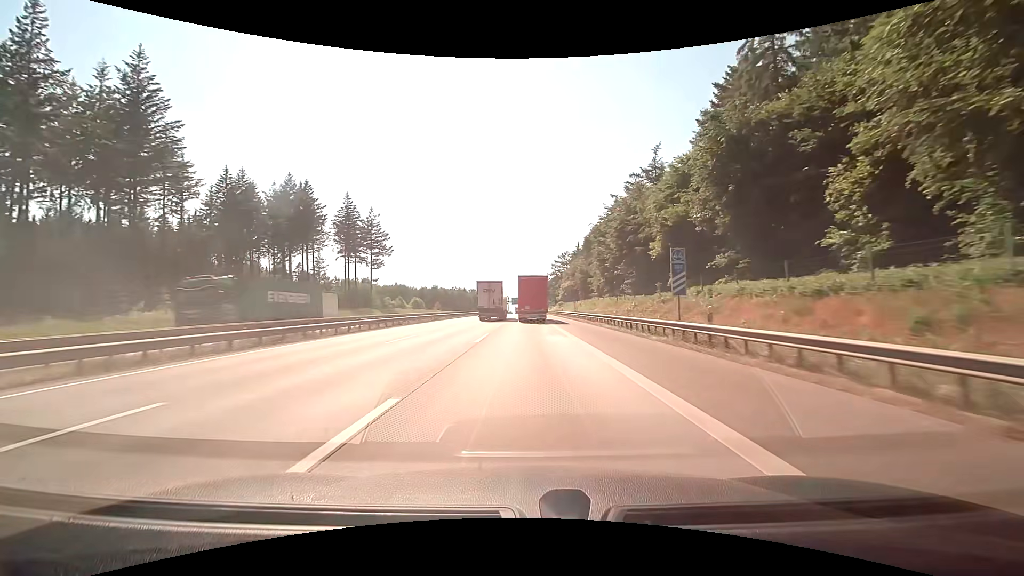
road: motorway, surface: concrete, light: Day
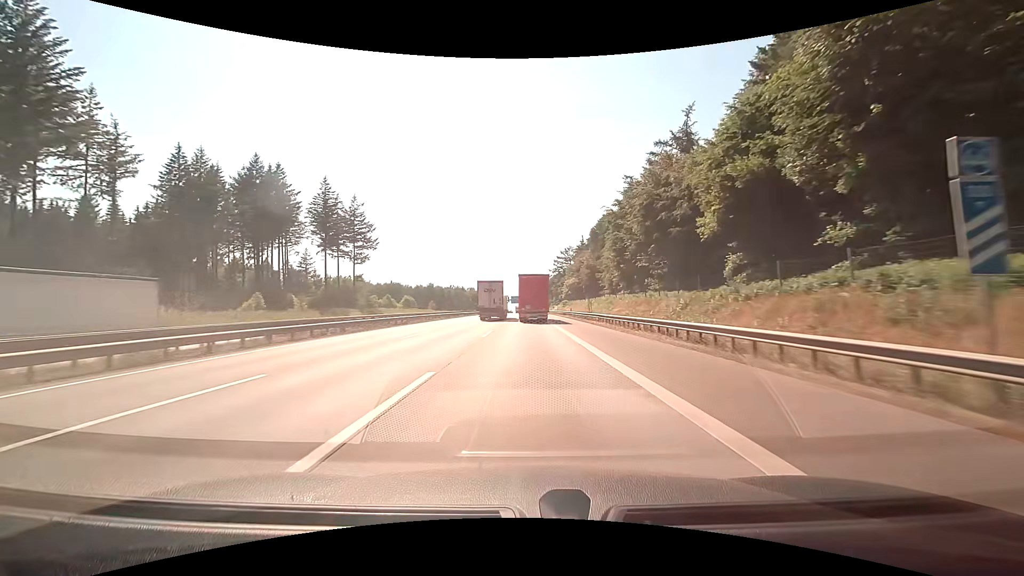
(0.0, +15.2) m; 0°
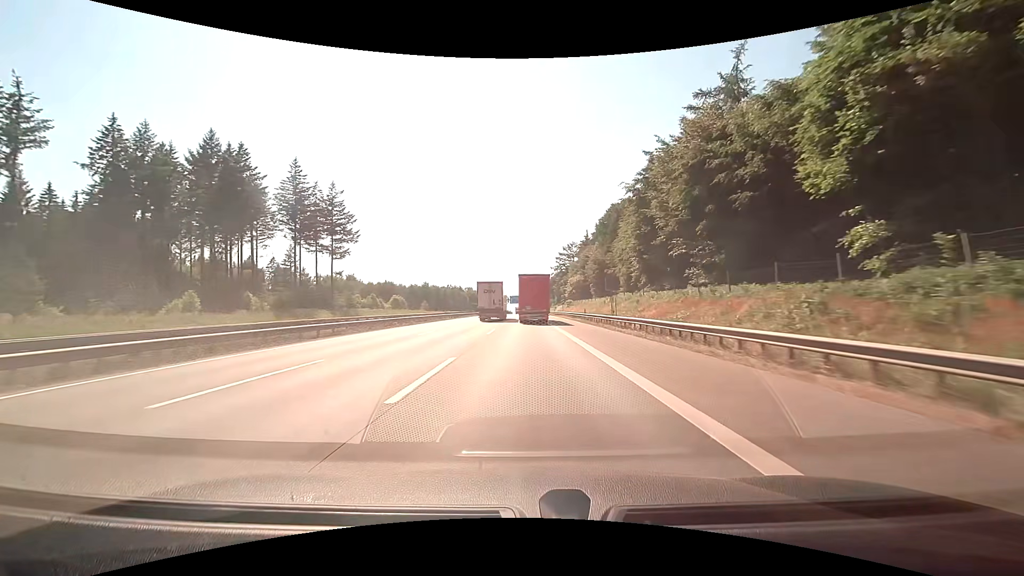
(0.0, +15.2) m; 0°
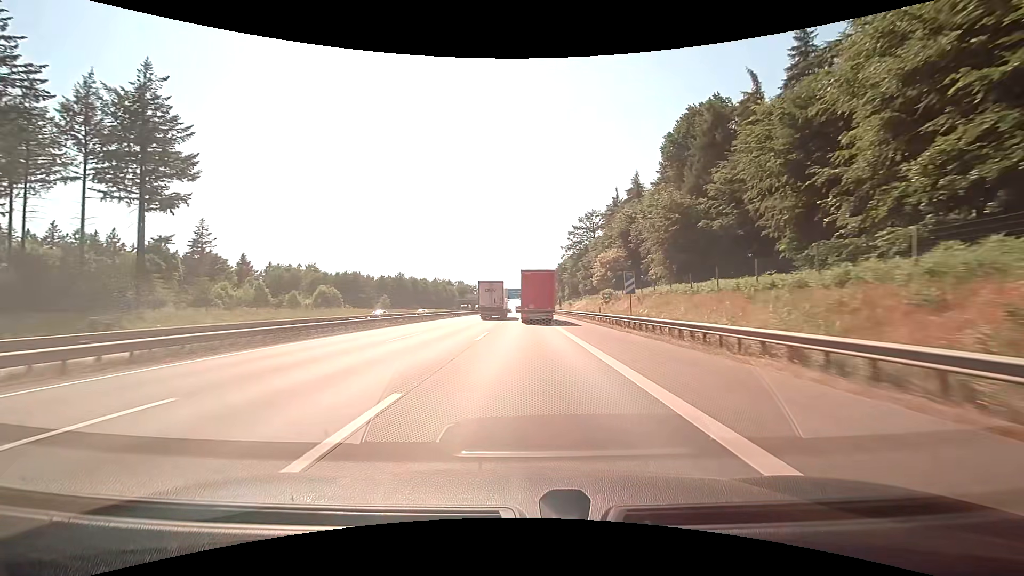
(0.0, +60.1) m; 0°
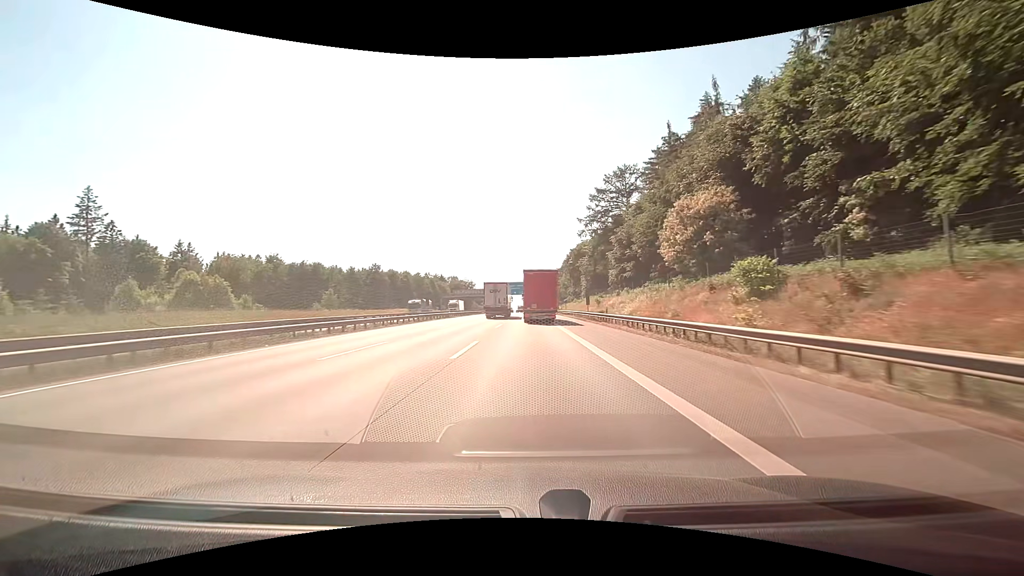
(-0.1, +42.9) m; 0°
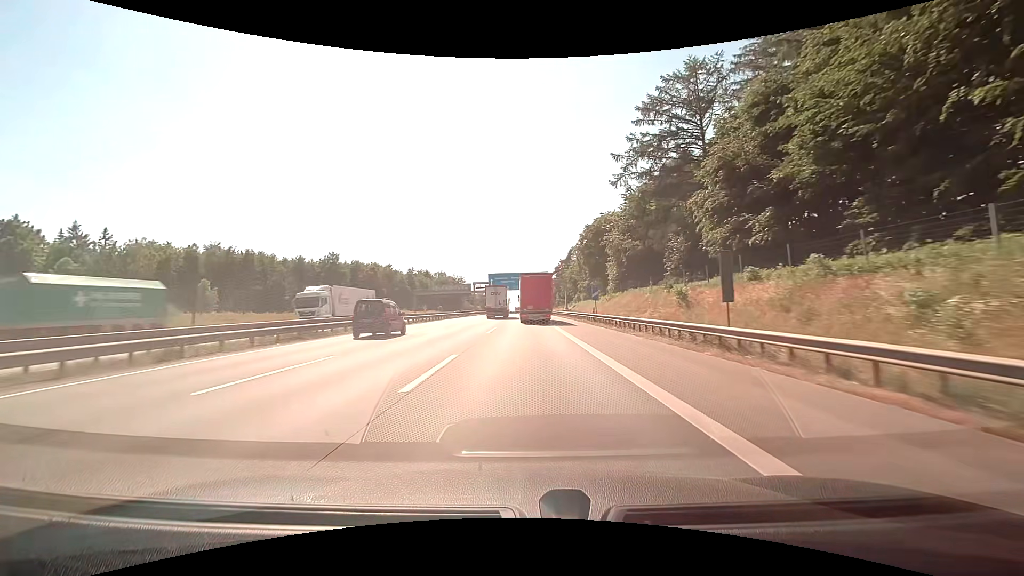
(+0.2, +41.2) m; 0°
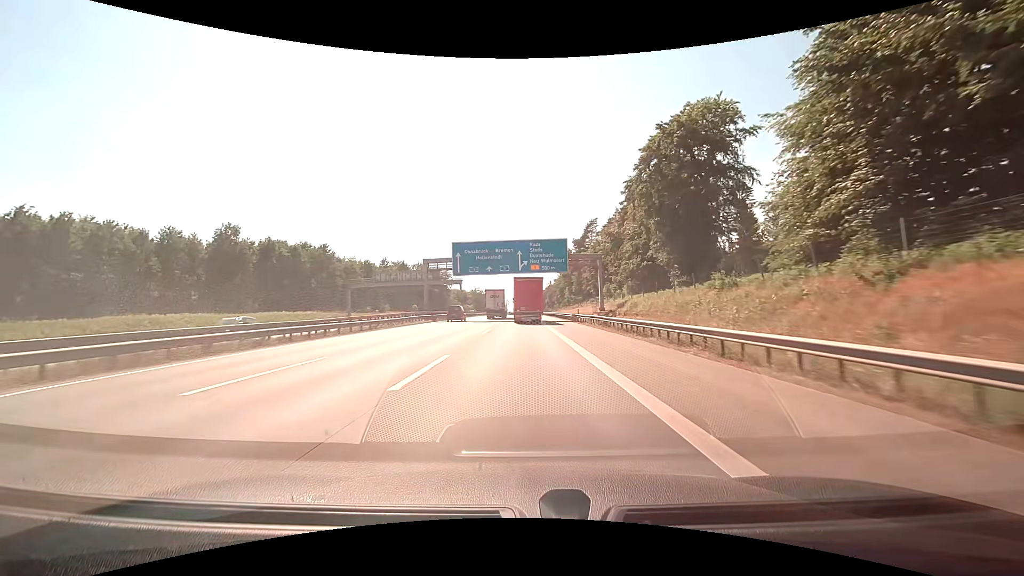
(+0.2, +54.5) m; 0°
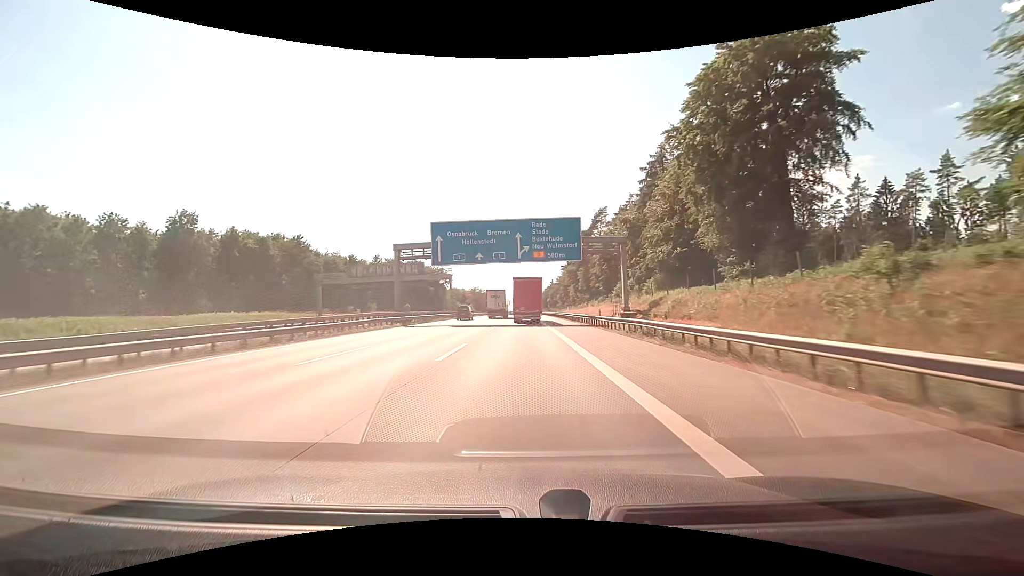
(0.0, +13.9) m; 0°
(0, +10) (0, +20) (0, +30) (0, +40) (0, +50) (0, +60) (0, +70) (0, +80) (0, +90) (+1, +100) m
